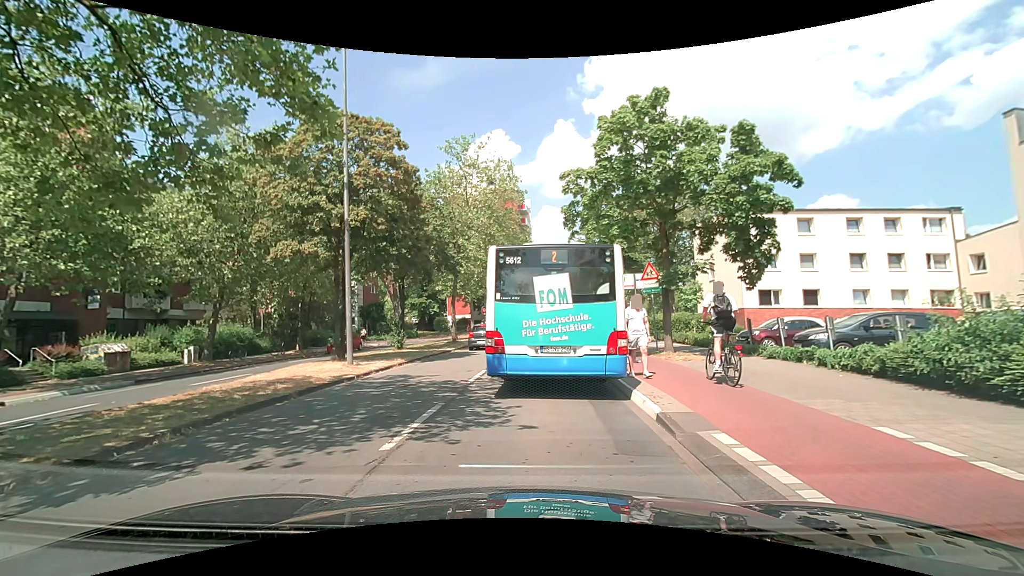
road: unclassified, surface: asphalt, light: Day
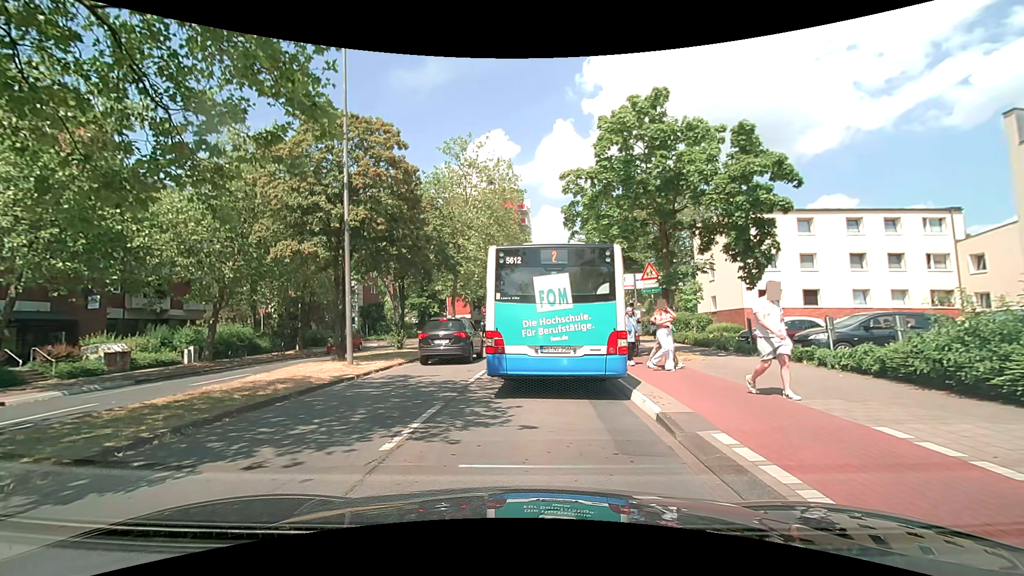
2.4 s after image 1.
(0.0, 0.0) m; 0°
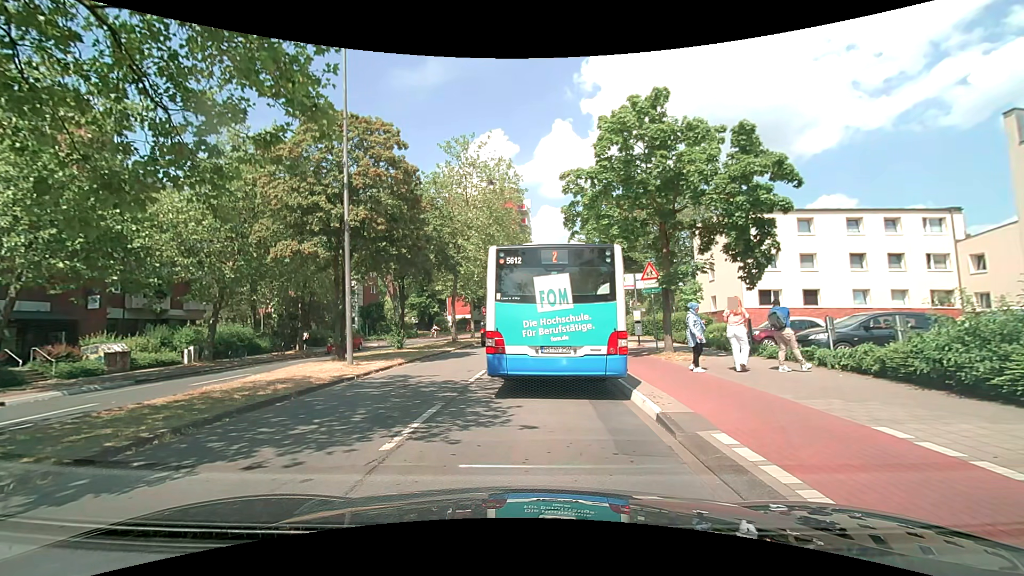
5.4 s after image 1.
(0.0, 0.0) m; 0°
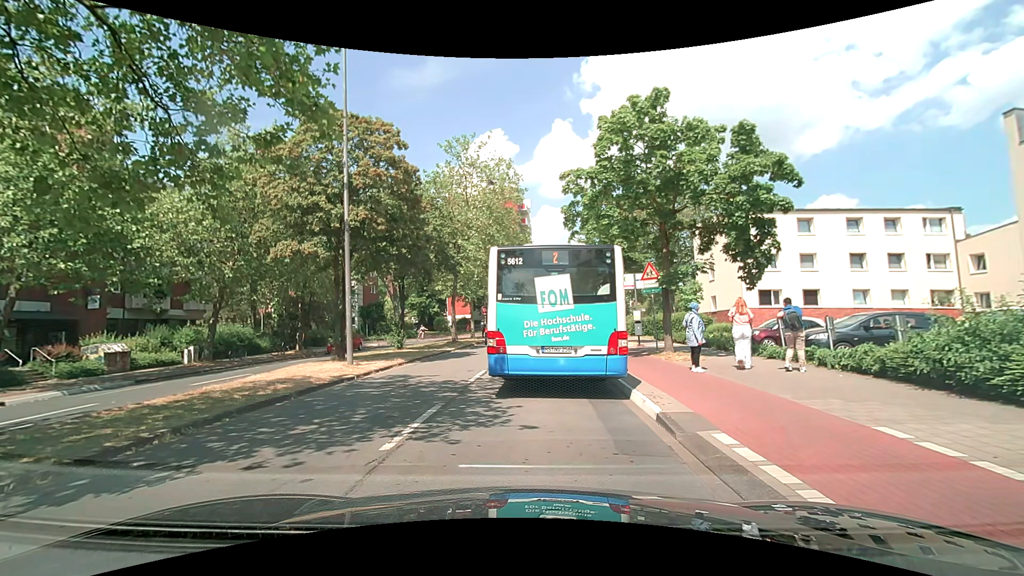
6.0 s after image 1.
(0.0, 0.0) m; 0°
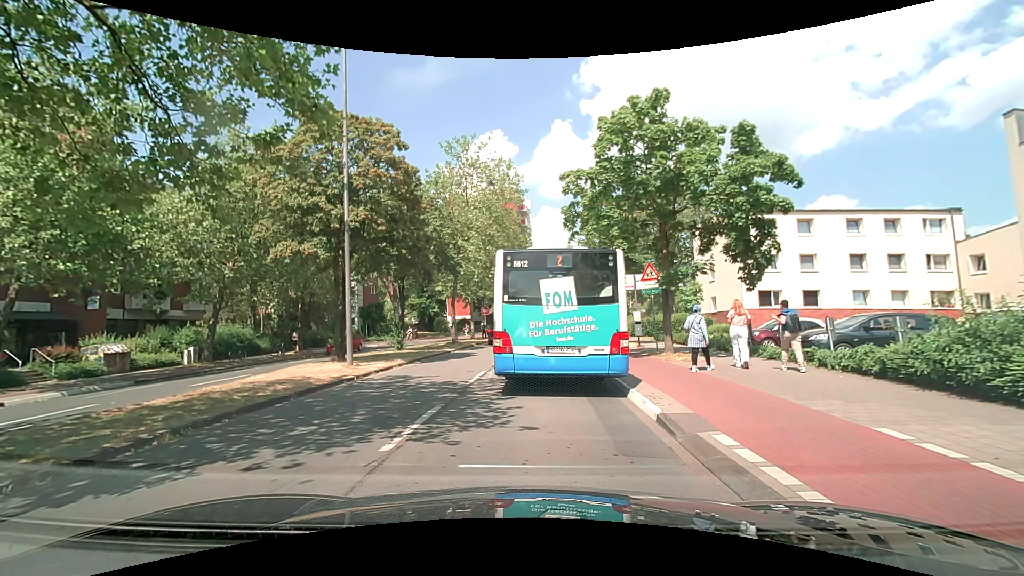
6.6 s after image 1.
(0.0, 0.0) m; 0°
